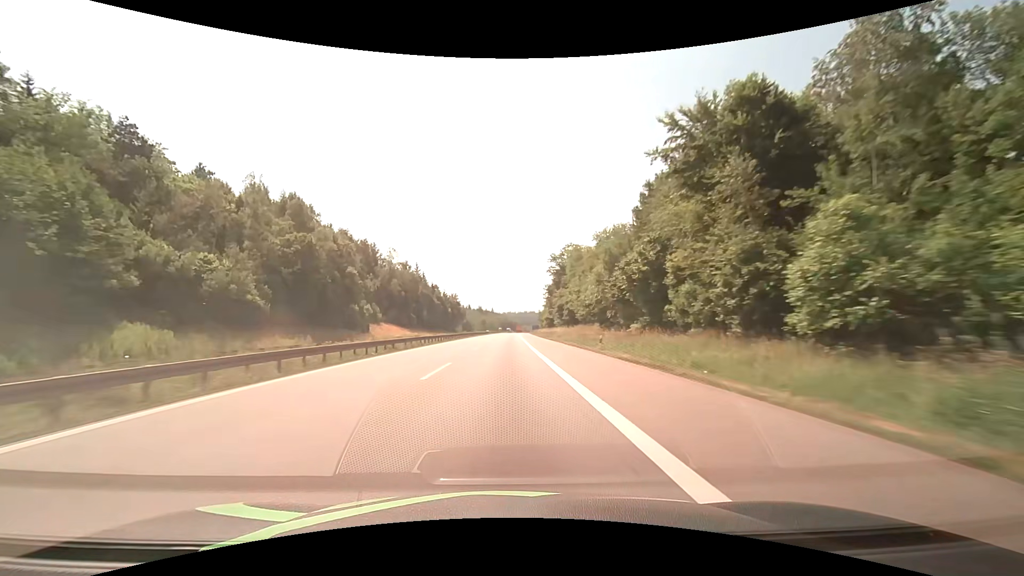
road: motorway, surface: asphalt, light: Day
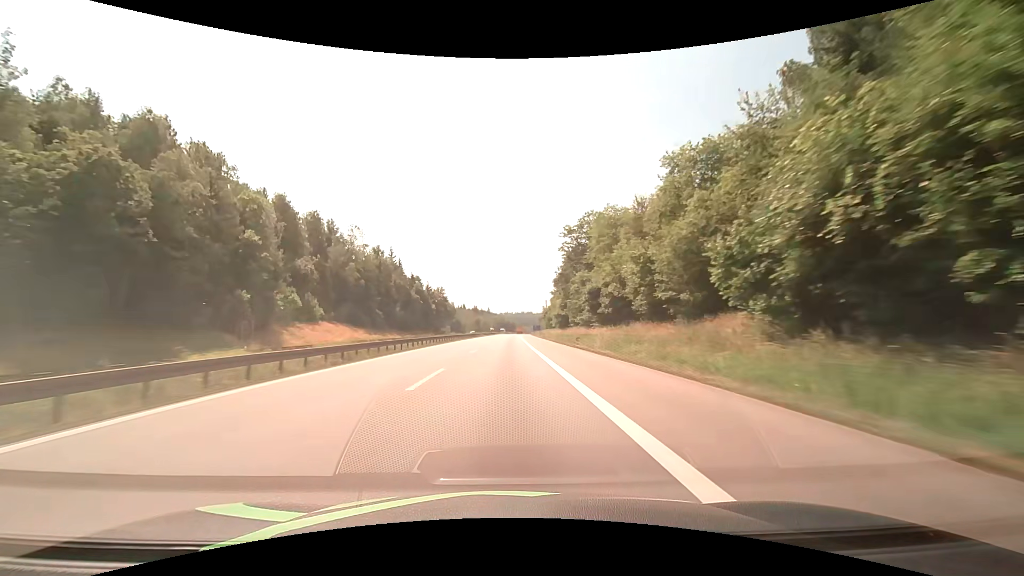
(+0.1, +38.2) m; 0°
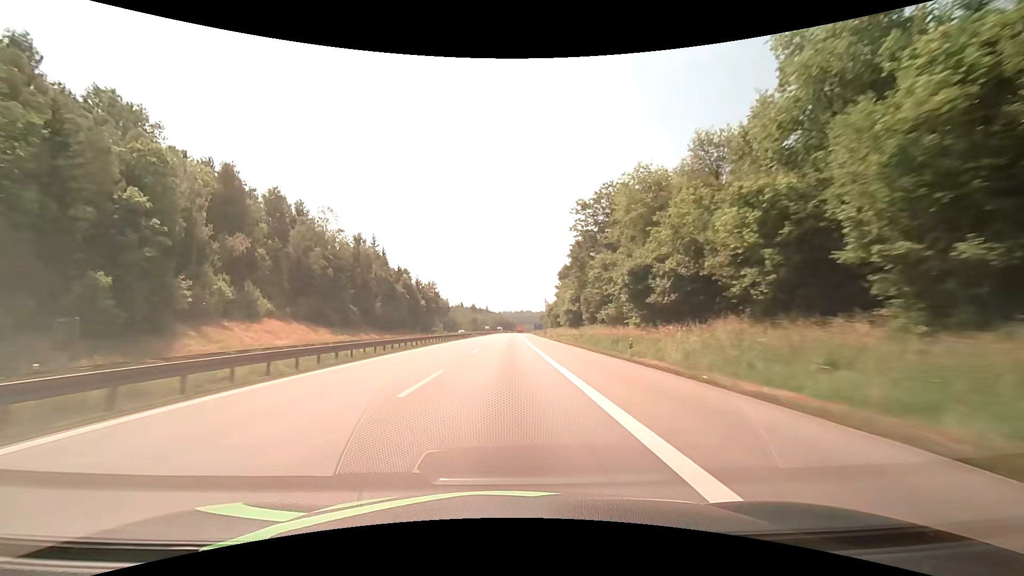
(0.0, +19.1) m; 0°
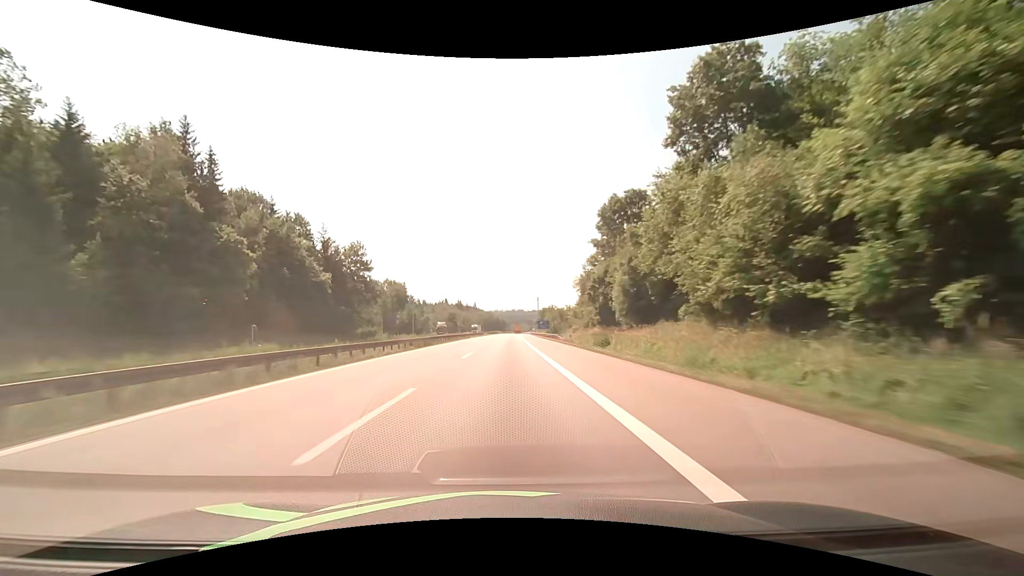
(+0.6, +76.2) m; +1°
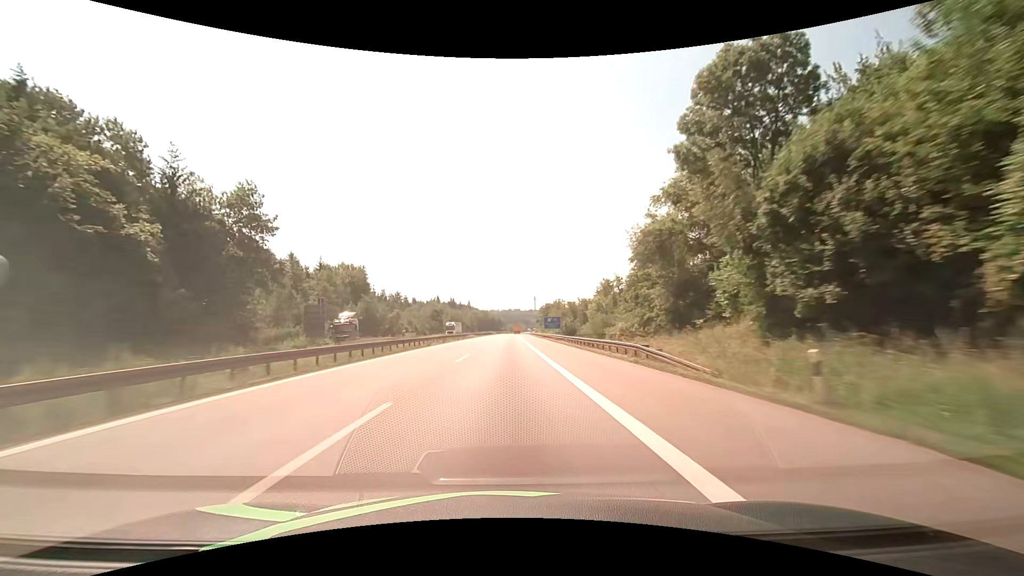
(+0.1, +38.1) m; 0°
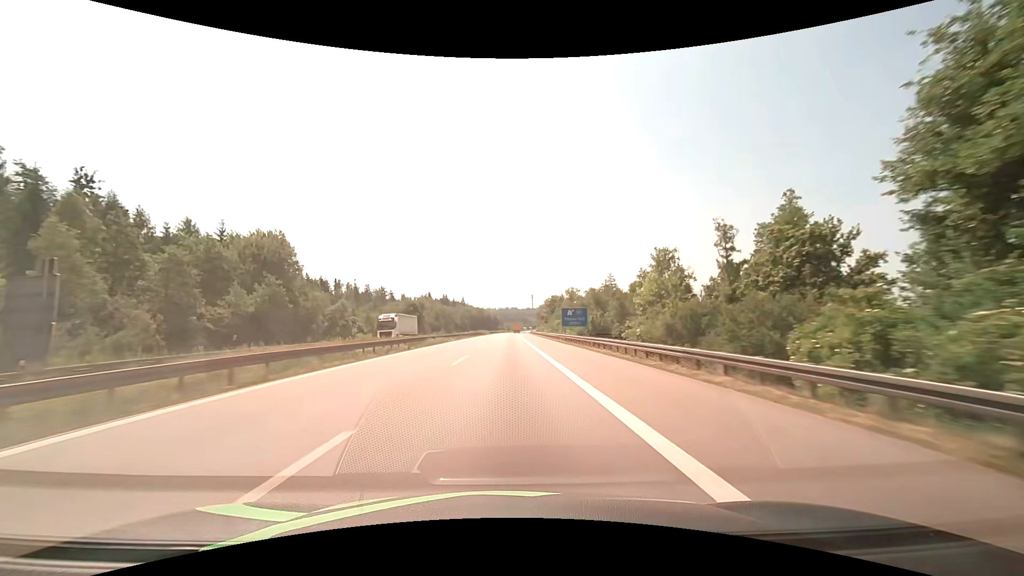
(+0.1, +38.1) m; 0°
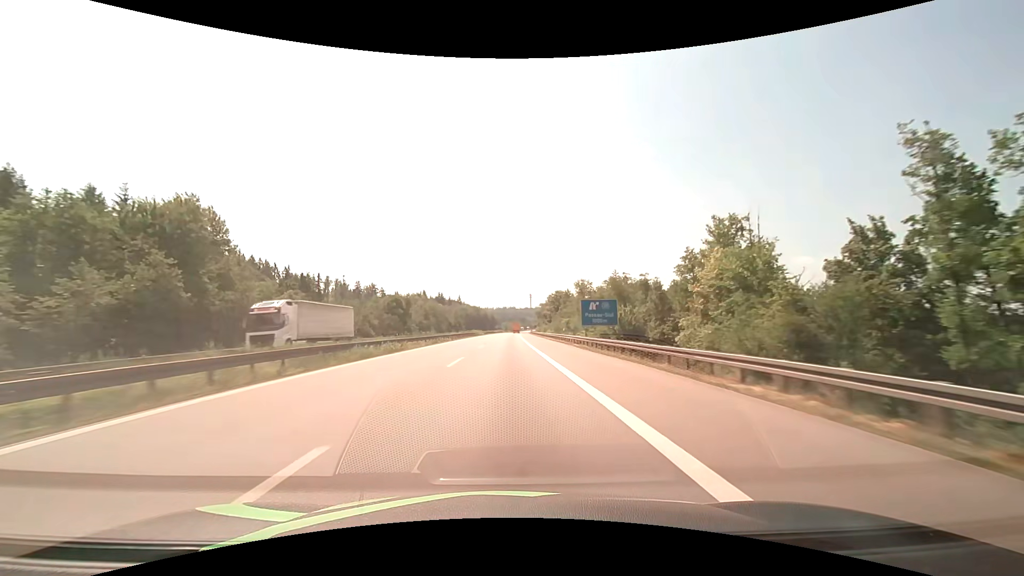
(+0.1, +19.0) m; 0°
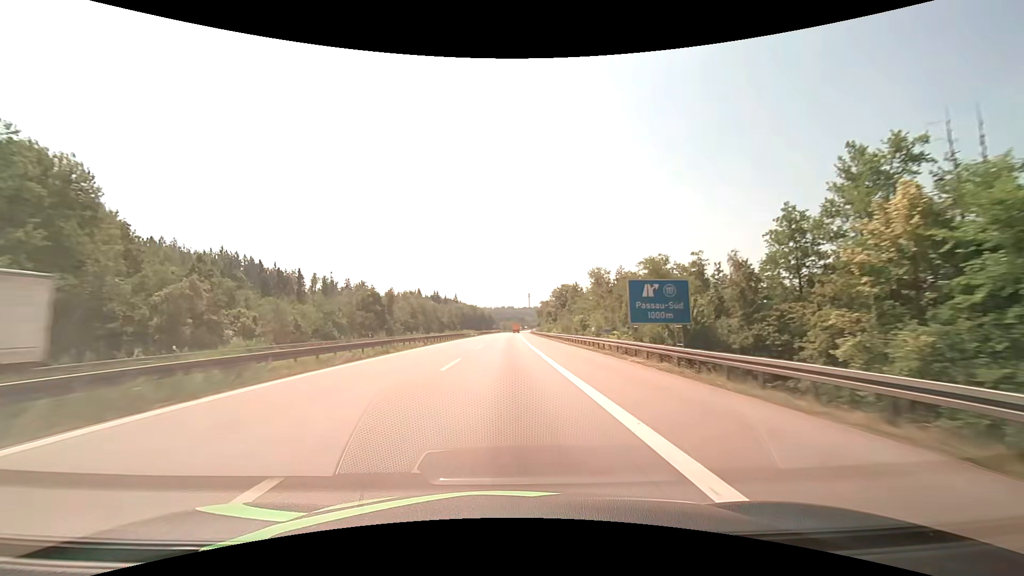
(0.0, +19.0) m; 0°
(0, +10) (0, +20) (0, +30) (0, +40) (0, +50) (0, +60) (0, +70) (0, +80) (+1, +90) (+1, +100) m
